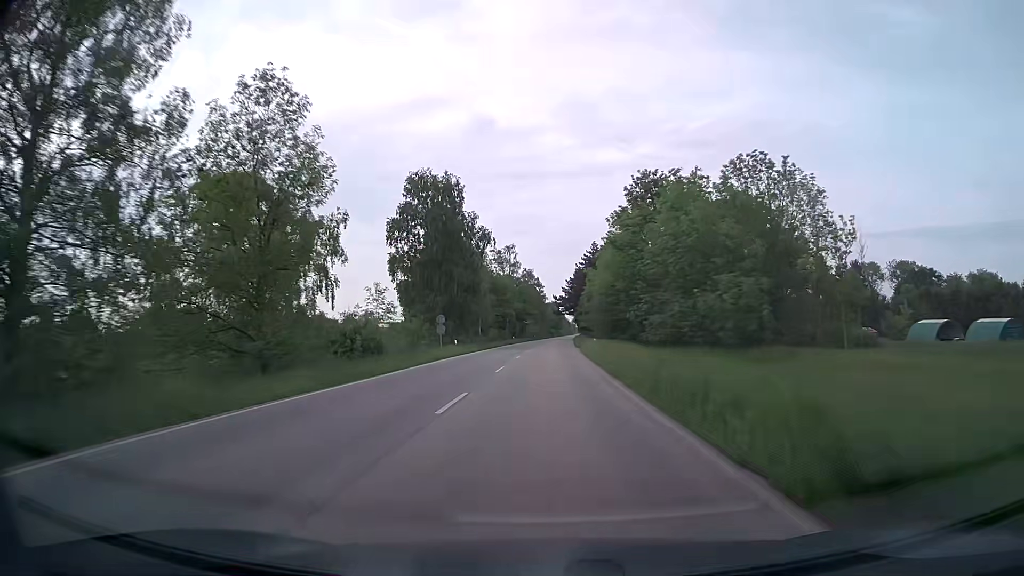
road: secondary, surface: asphalt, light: Day
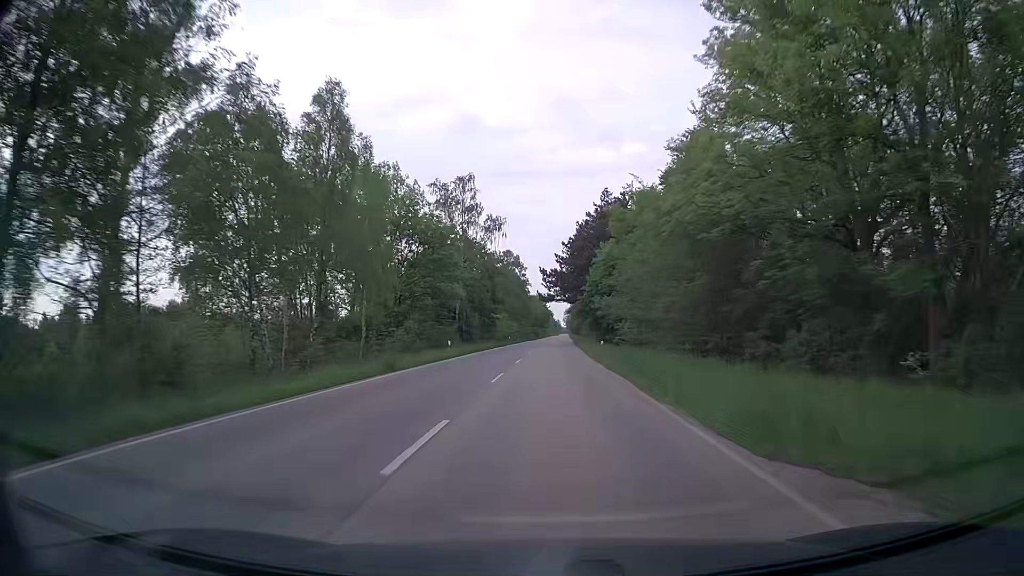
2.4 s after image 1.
(+0.4, +52.9) m; +1°
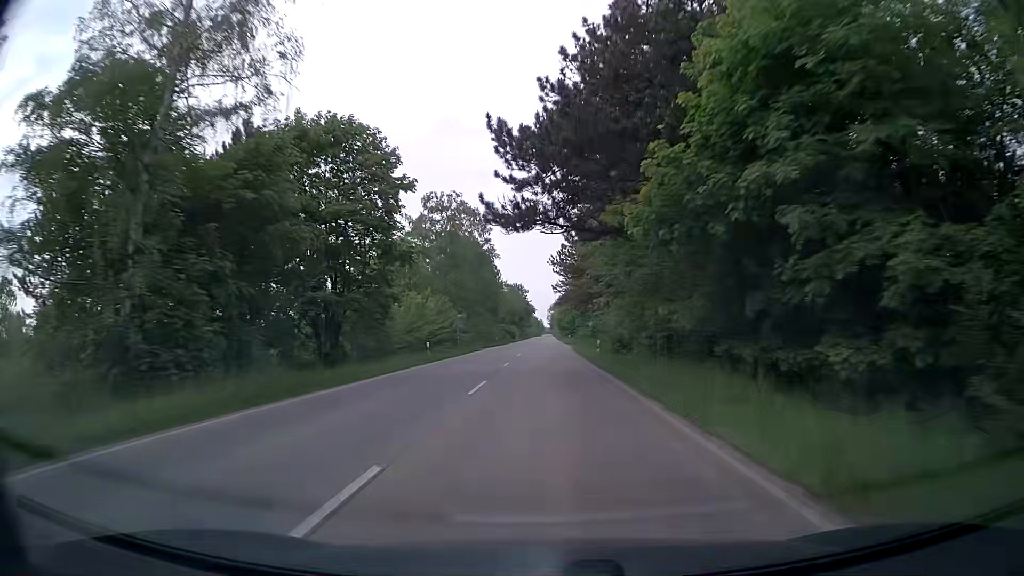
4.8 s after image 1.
(+0.8, +51.2) m; +1°
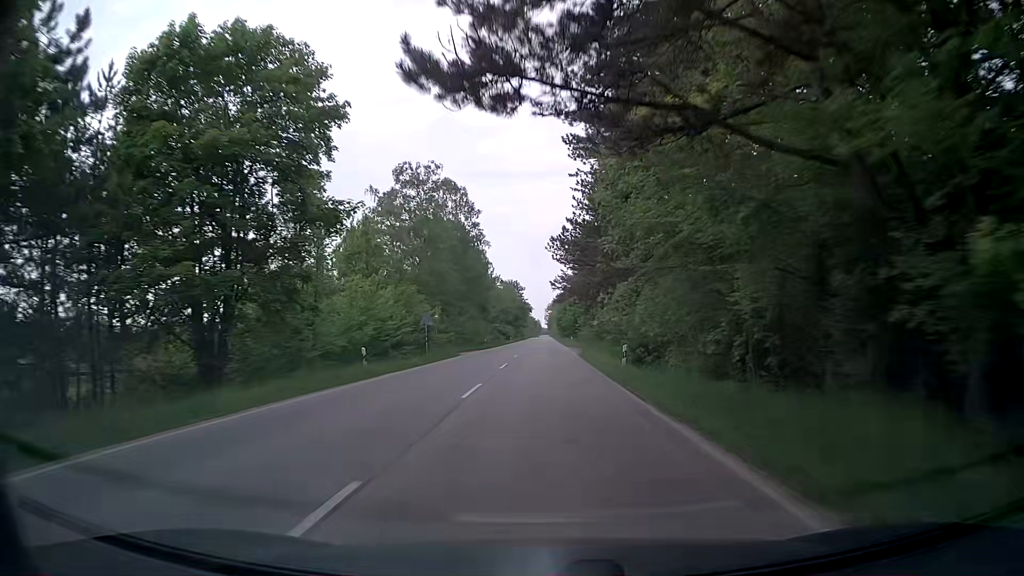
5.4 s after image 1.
(0.0, +12.7) m; 0°
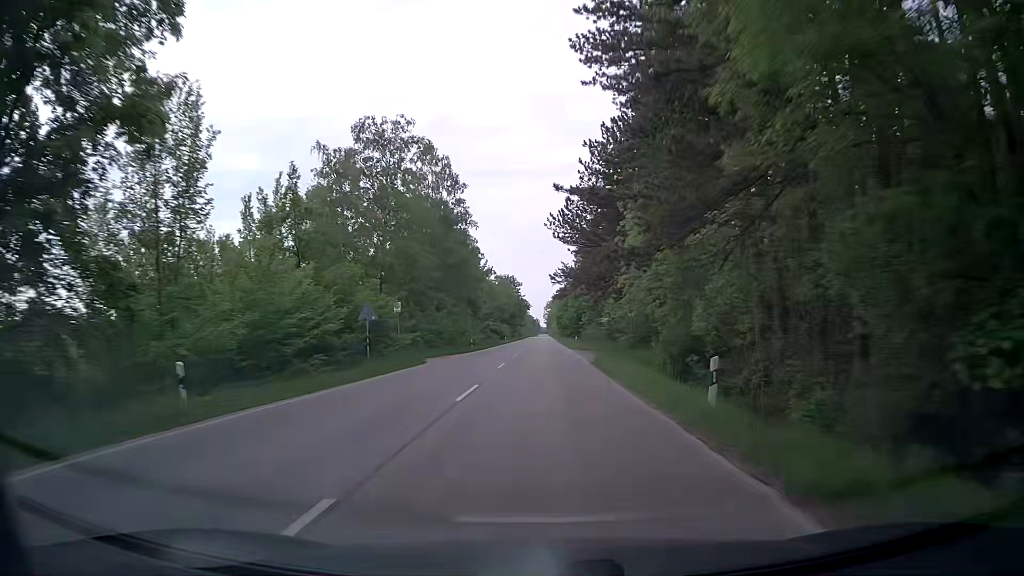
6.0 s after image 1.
(0.0, +12.6) m; 0°
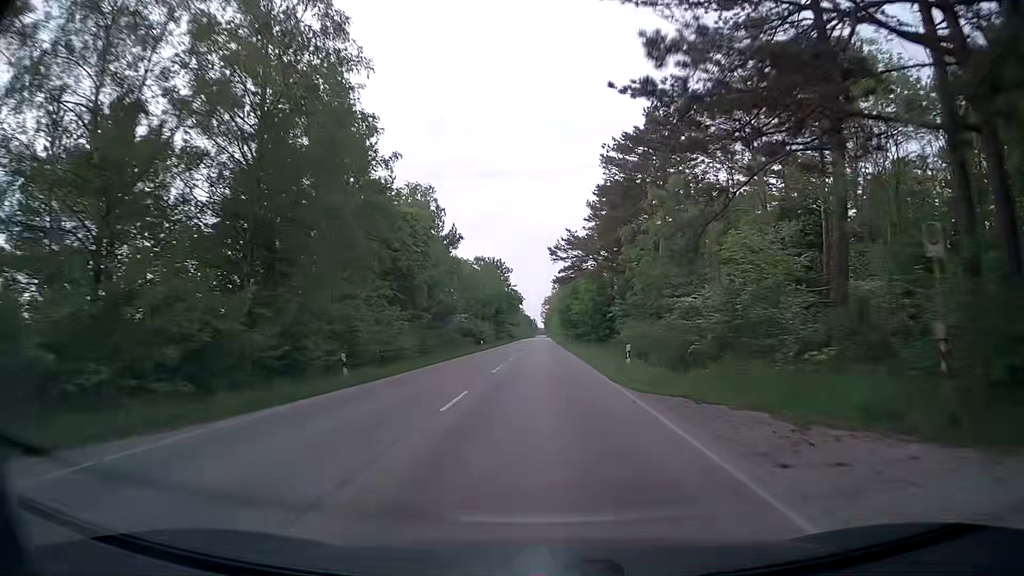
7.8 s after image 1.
(+0.4, +37.5) m; +1°
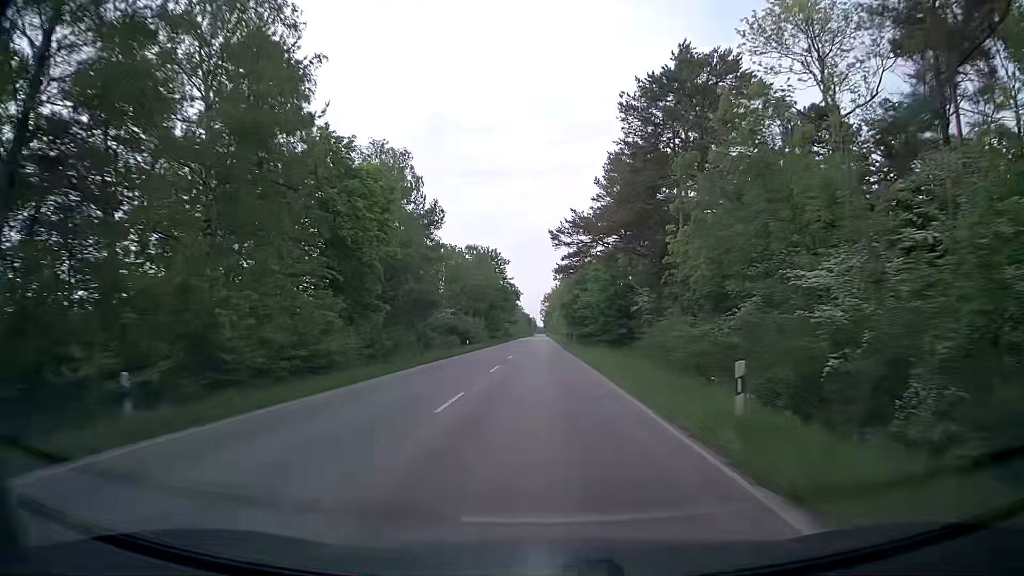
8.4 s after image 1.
(0.0, +12.3) m; 0°
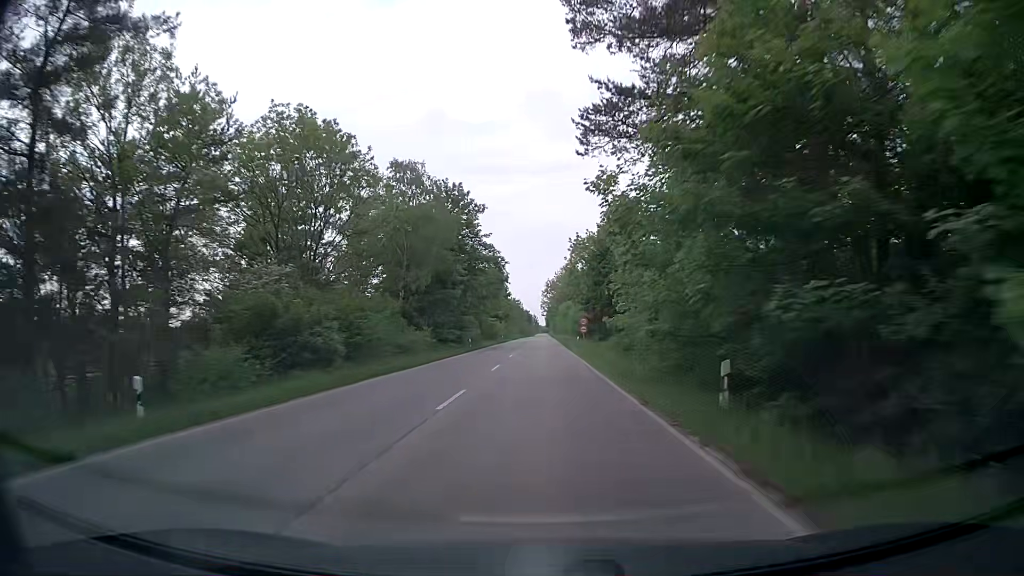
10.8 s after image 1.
(0.0, +47.6) m; 0°
(0, +10) (0, +20) (0, +30) (0, +40) (0, +50) (0, +60) (0, +70) (-1, +80) (-1, +90) (-1, +100) m
